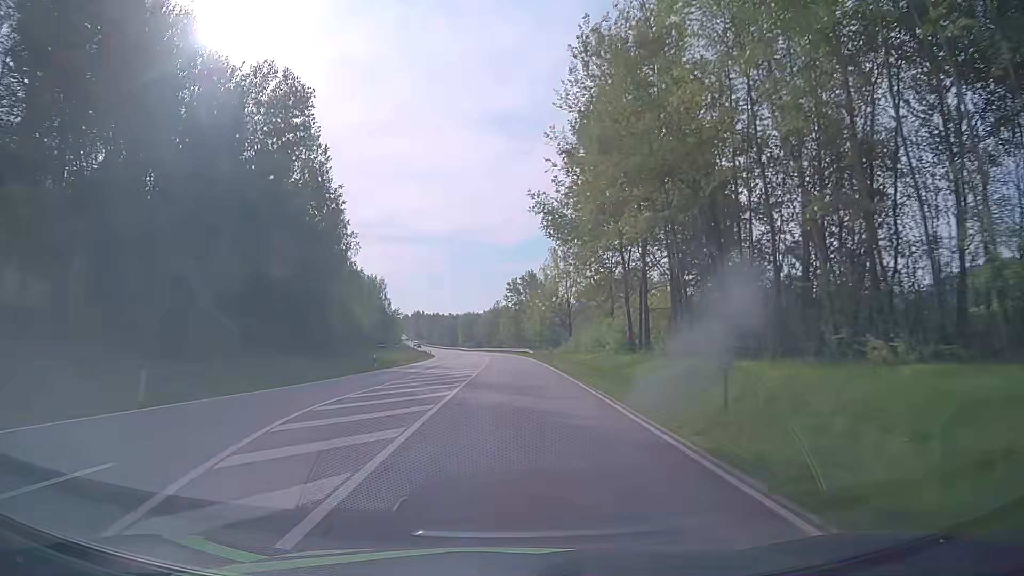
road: secondary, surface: asphalt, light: Day
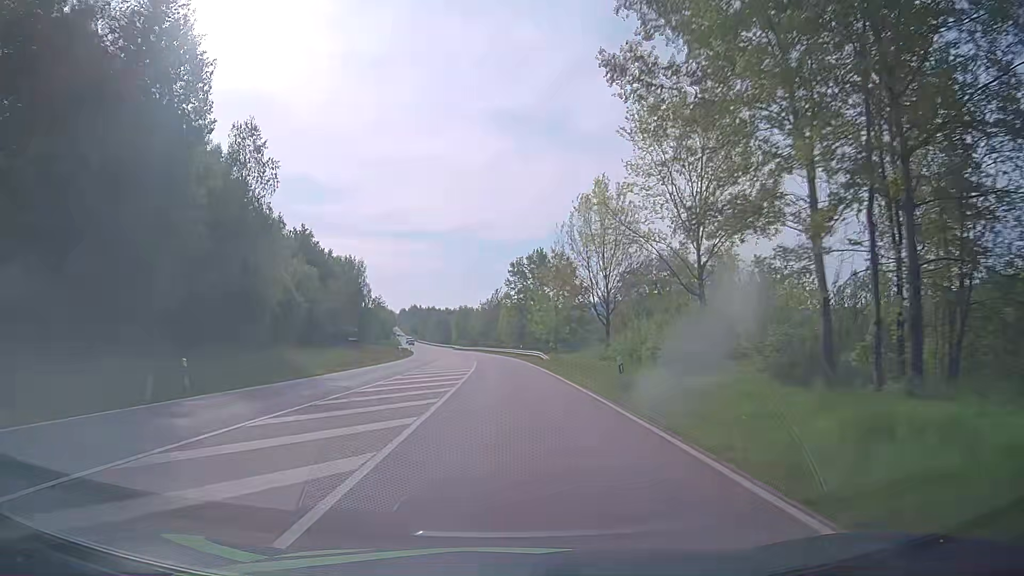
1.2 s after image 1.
(+0.1, +27.6) m; 0°
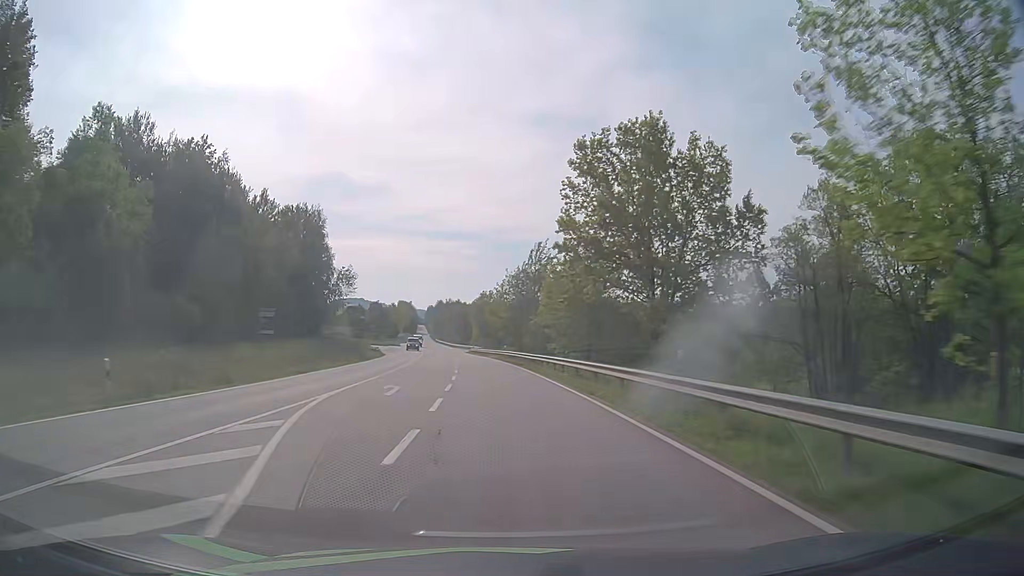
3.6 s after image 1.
(-1.3, +55.4) m; -3°
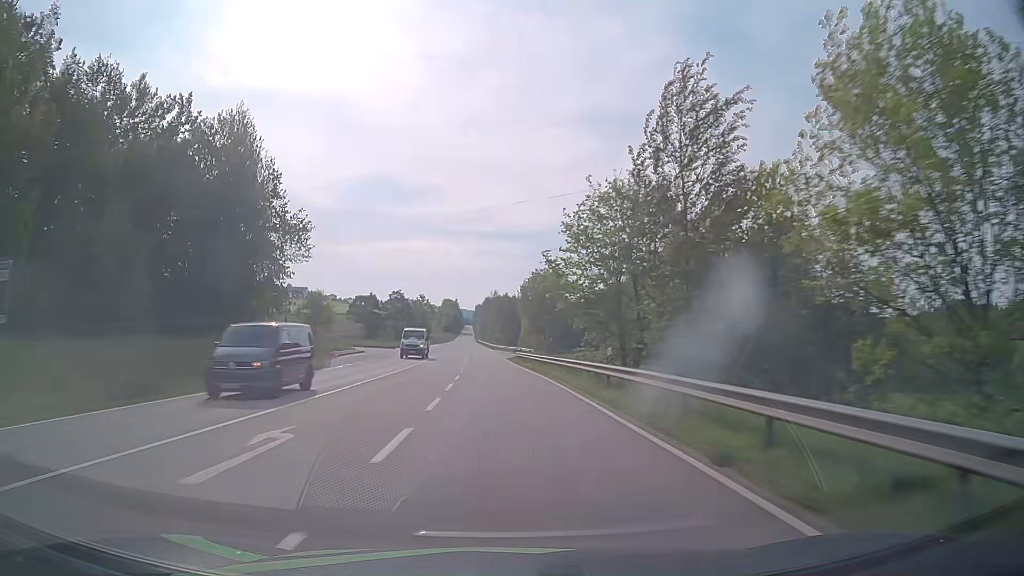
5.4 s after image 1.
(-1.4, +42.2) m; -4°
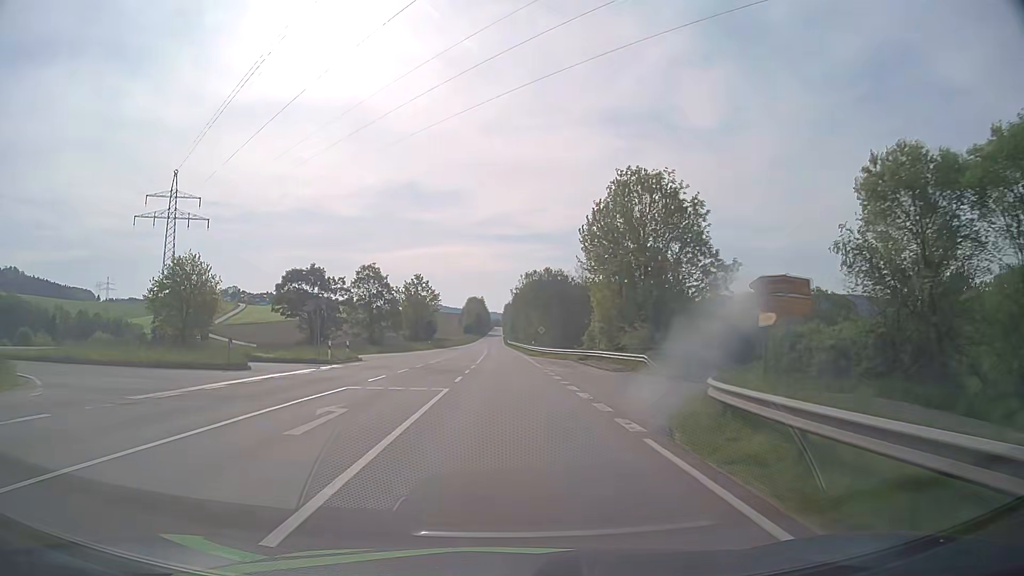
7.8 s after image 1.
(-2.2, +57.2) m; -3°
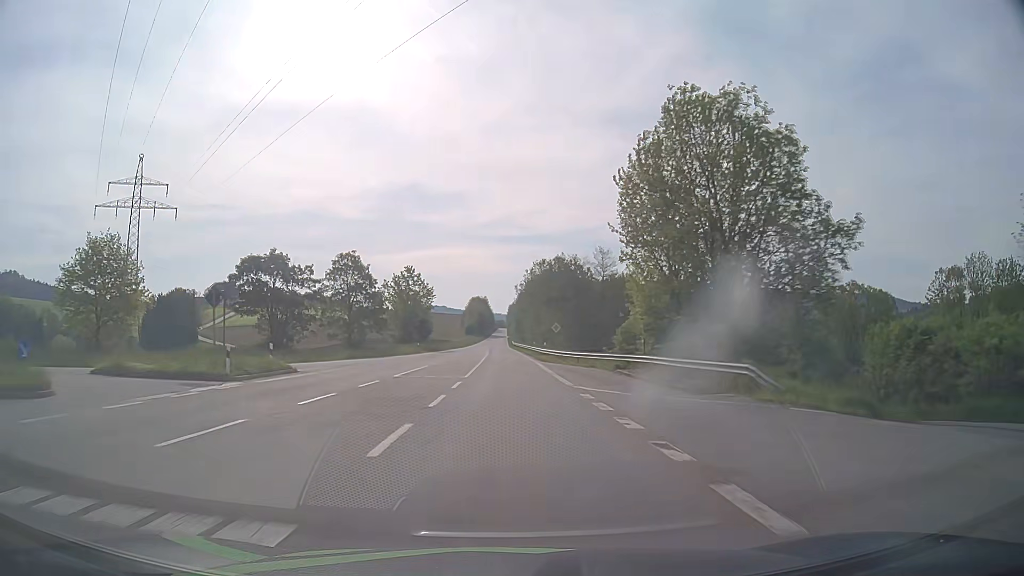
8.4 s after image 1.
(0.0, +14.4) m; 0°
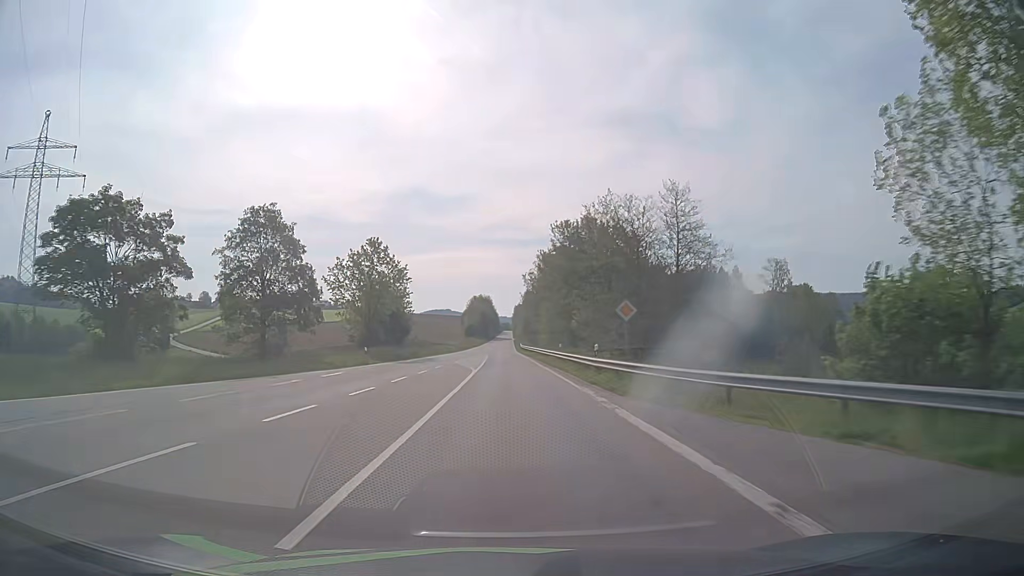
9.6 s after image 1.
(-0.1, +28.7) m; 0°
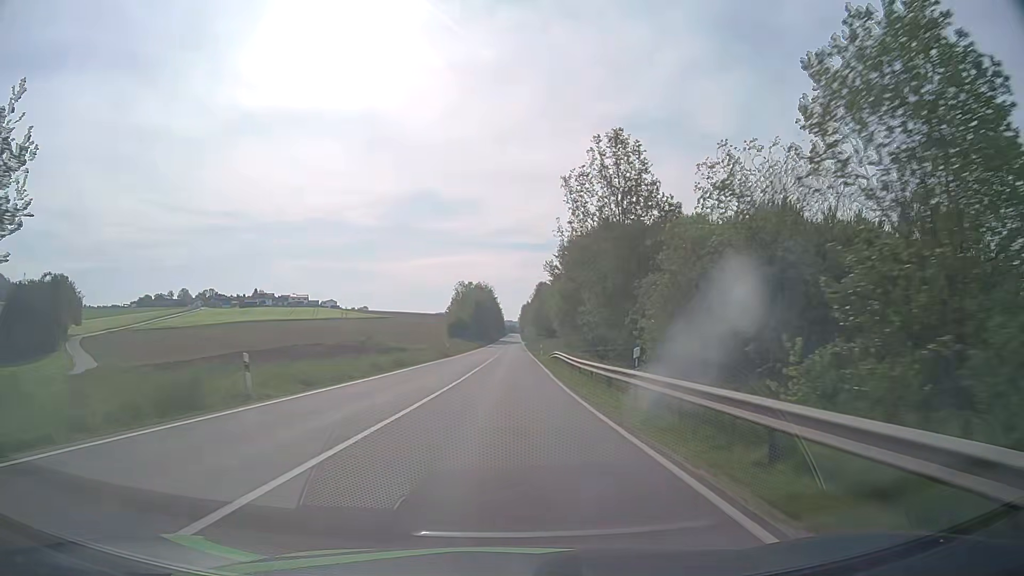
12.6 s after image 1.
(-0.6, +71.1) m; 0°
(0, +10) (0, +20) (0, +30) (0, +40) (0, +50) (0, +60) (0, +70) (0, +80) (0, +90) (+1, +100) m
